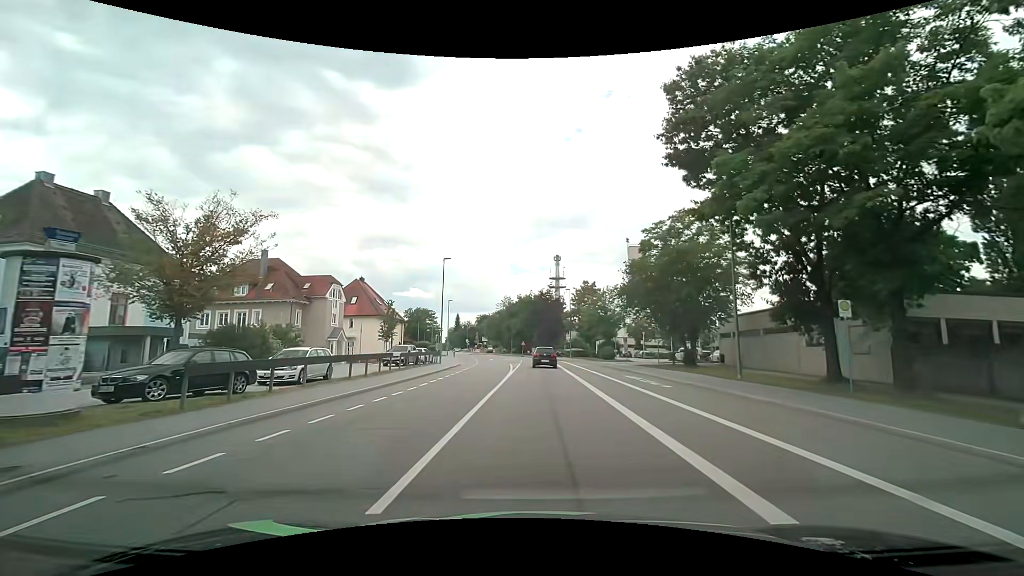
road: tertiary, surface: asphalt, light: Day
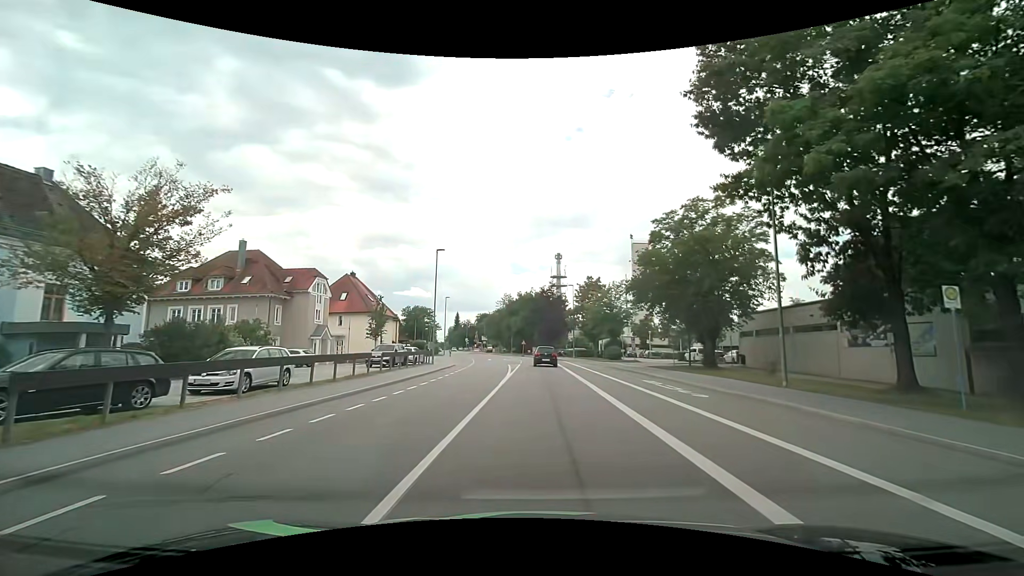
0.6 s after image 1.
(0.0, +4.1) m; +1°
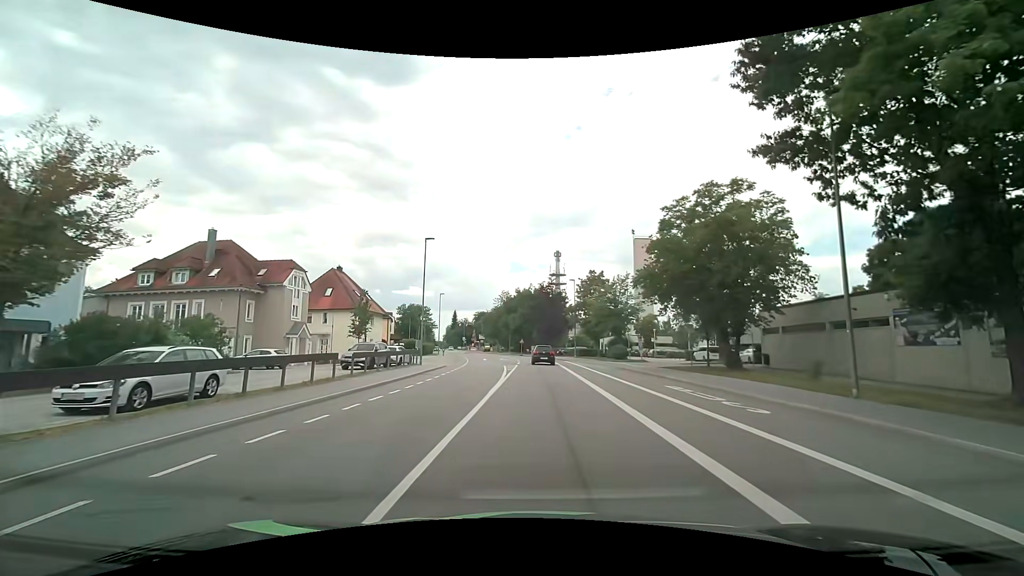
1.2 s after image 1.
(0.0, +4.3) m; 0°
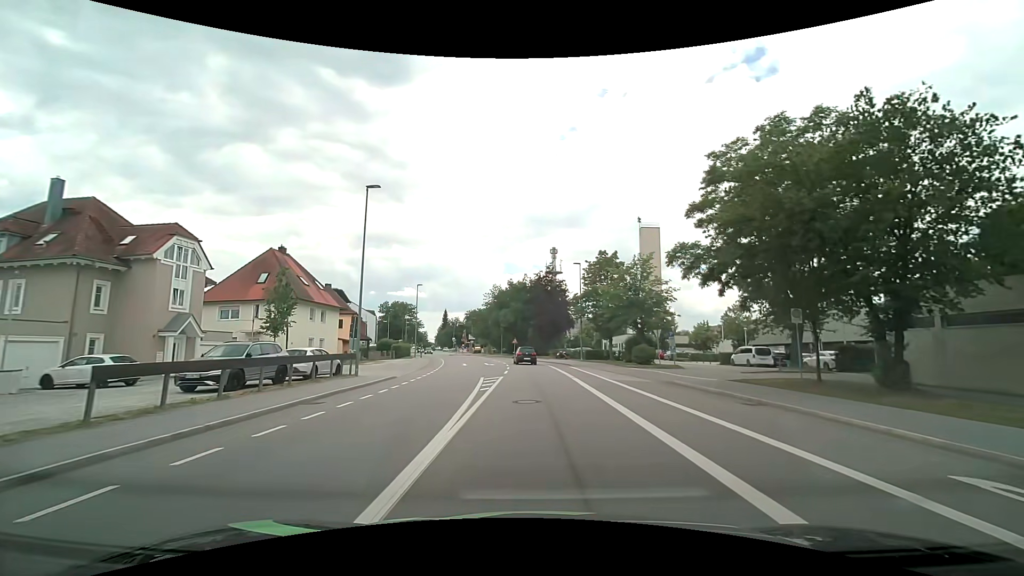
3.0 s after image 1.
(-0.1, +13.7) m; 0°
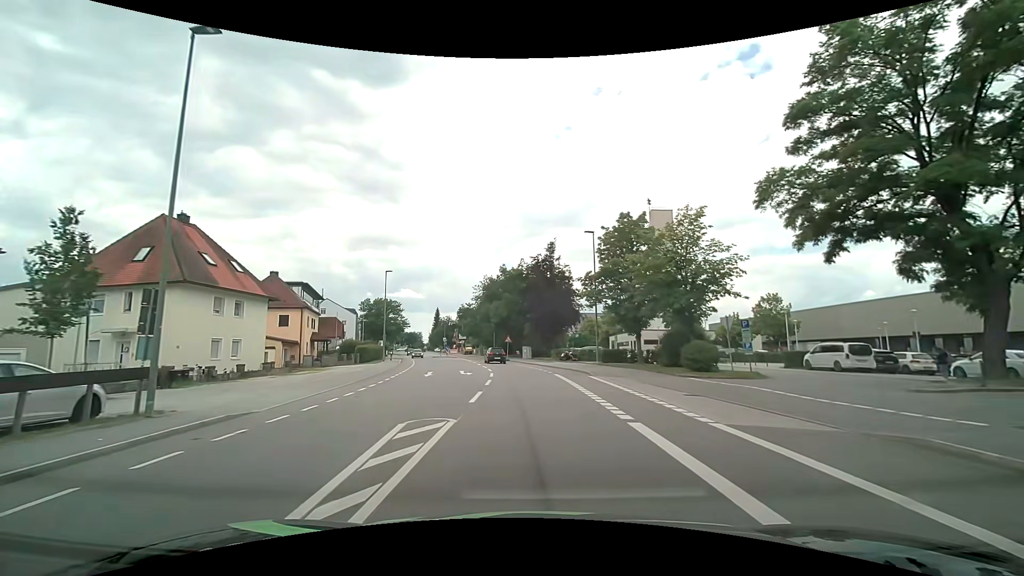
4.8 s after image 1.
(0.0, +14.0) m; 0°
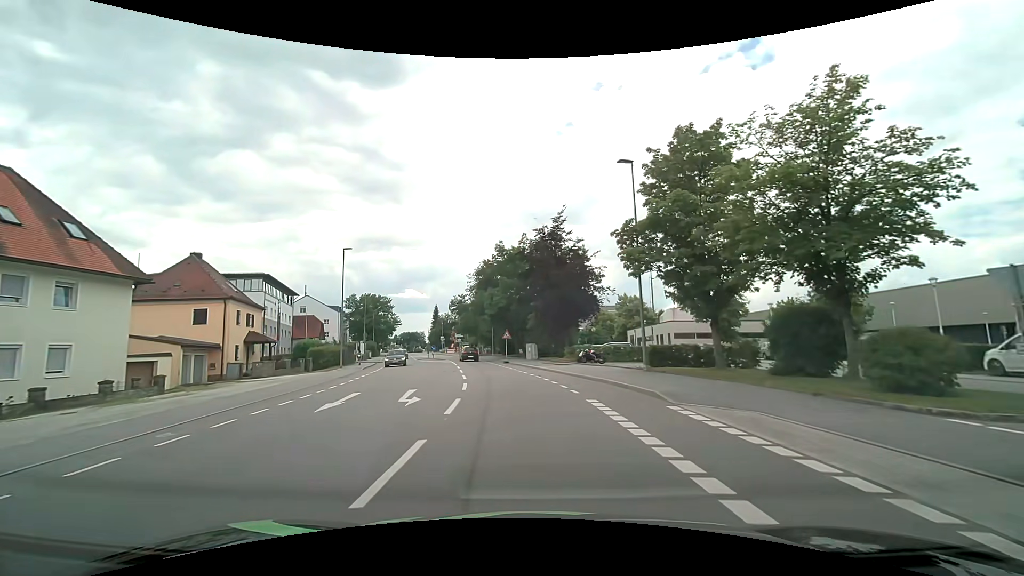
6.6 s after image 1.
(0.0, +14.0) m; 0°
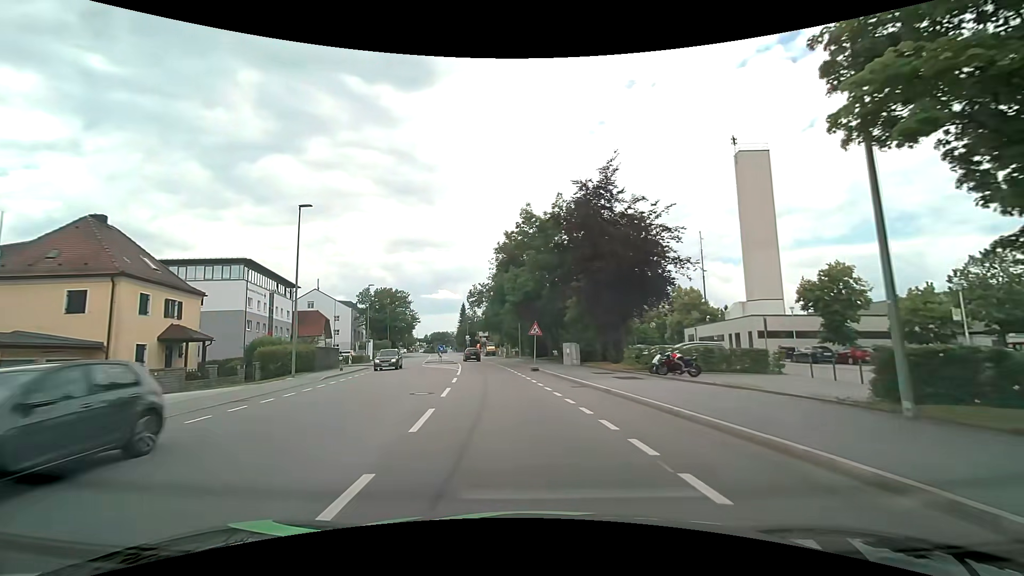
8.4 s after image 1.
(-0.5, +14.2) m; -4°
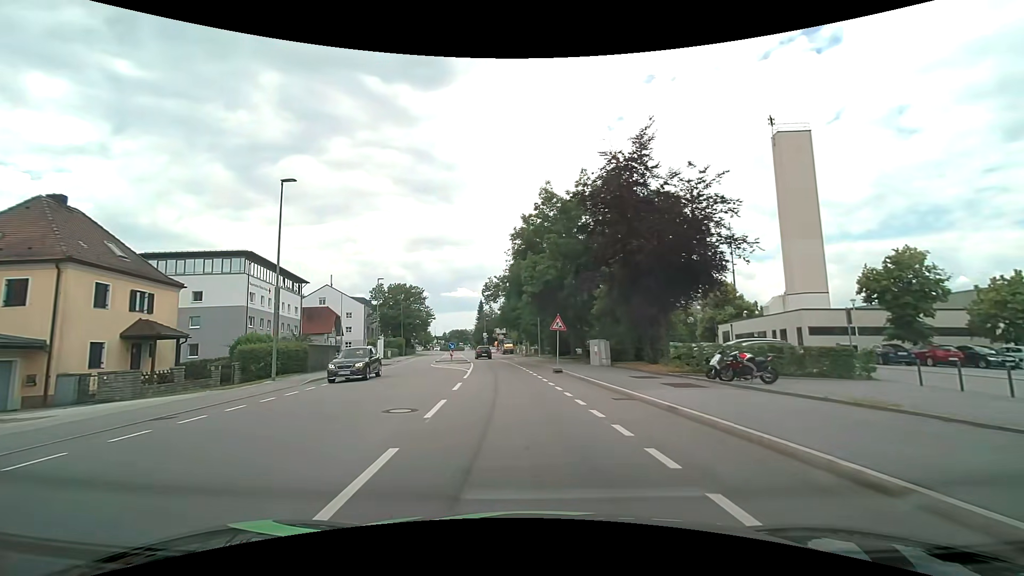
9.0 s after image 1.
(-0.1, +4.8) m; -2°
